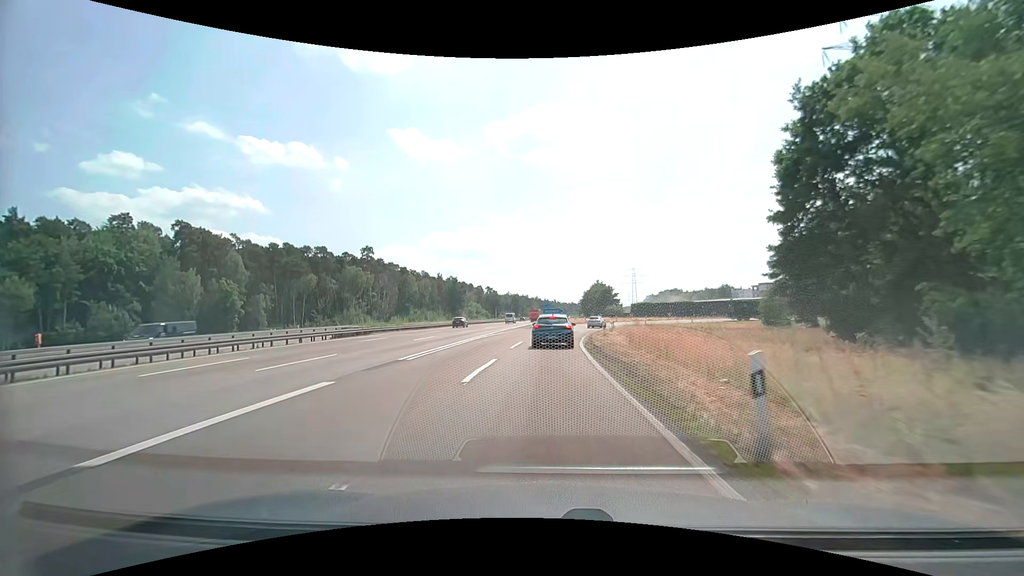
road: motorway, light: Day
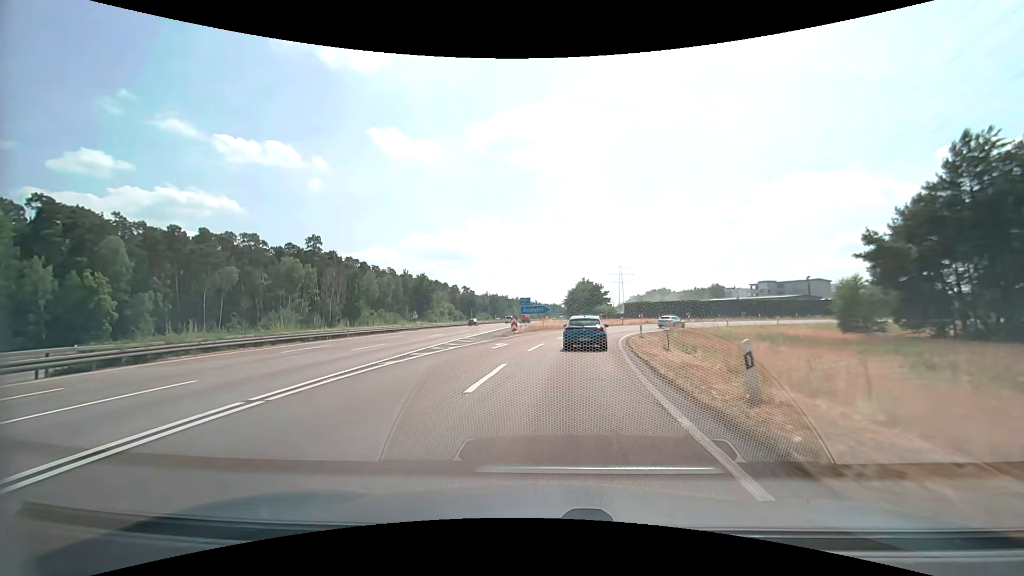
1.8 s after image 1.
(+0.2, +25.3) m; +2°
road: motorway_link
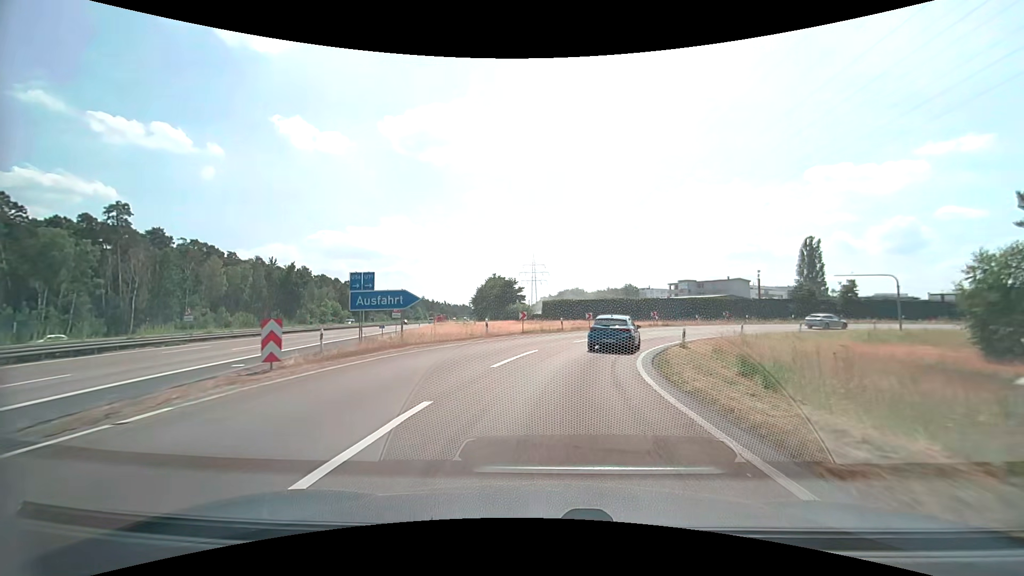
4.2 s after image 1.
(+1.9, +30.8) m; +10°
(0, +10) (+2, +20) (+5, +29) (+10, +38) (+16, +46) (+24, +52) (+33, +56) (+43, +59) (+53, +59) (+63, +57) m
